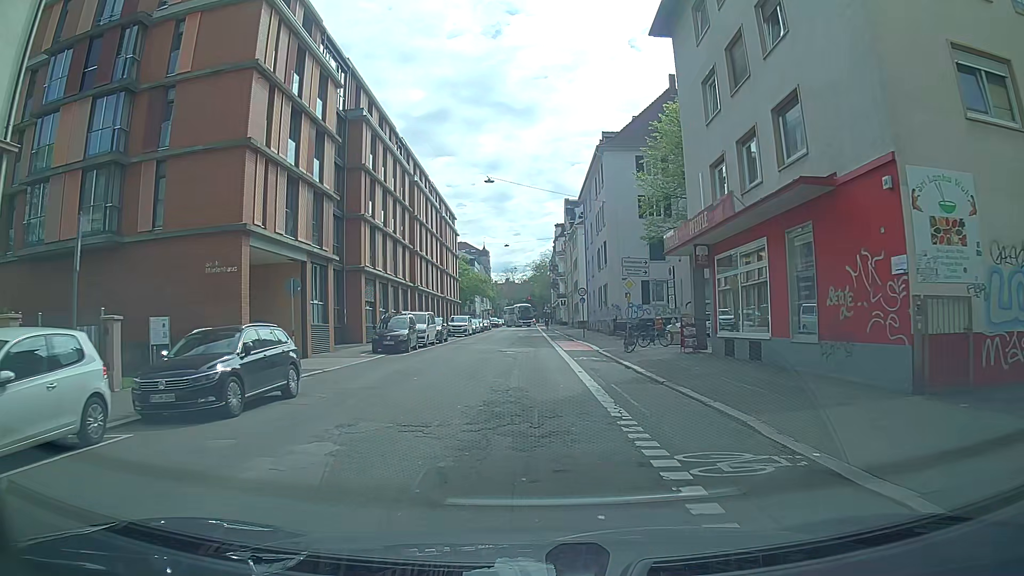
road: tertiary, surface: asphalt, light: Day
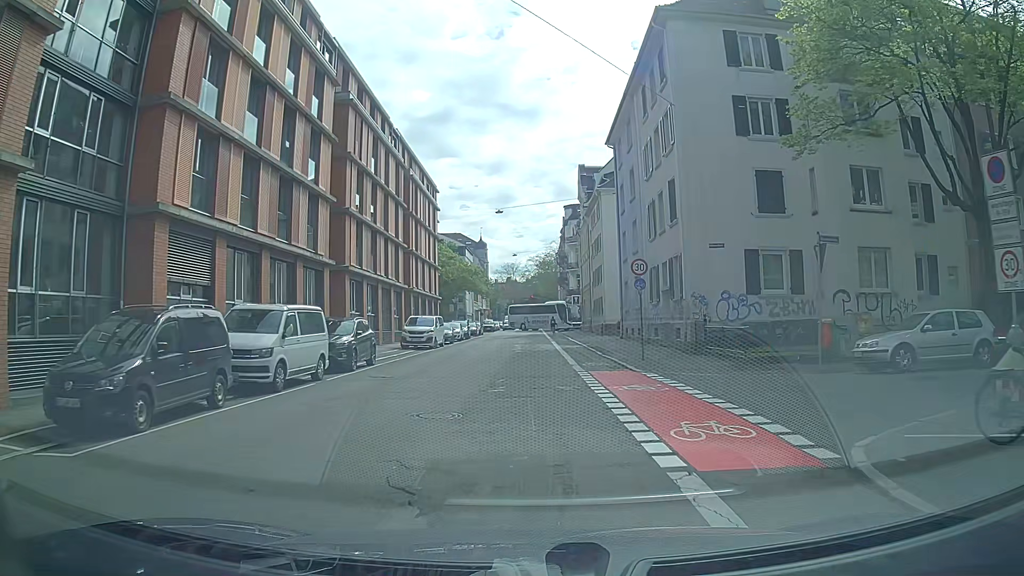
(-0.1, +22.8) m; 0°
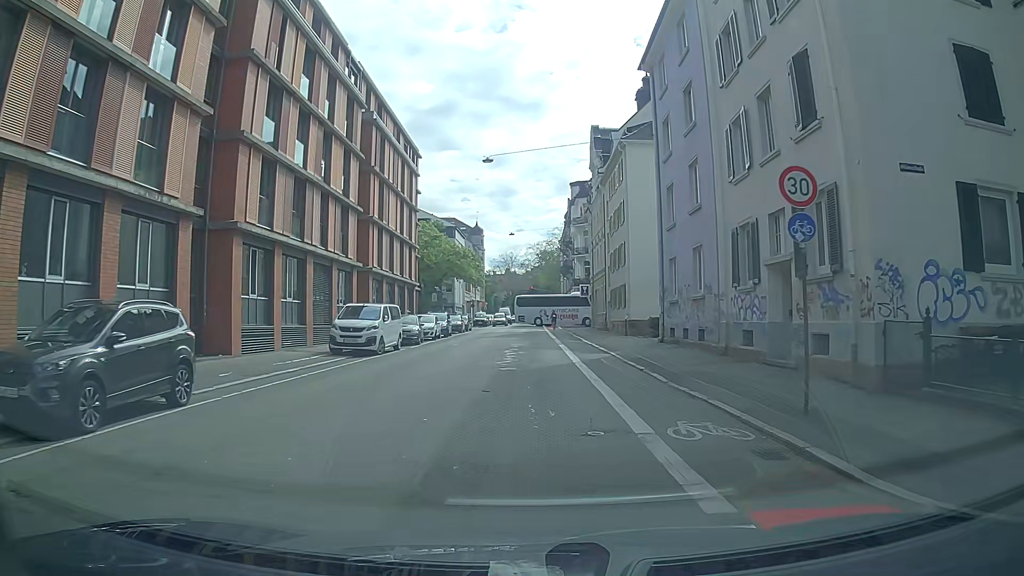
(-0.2, +13.7) m; 0°
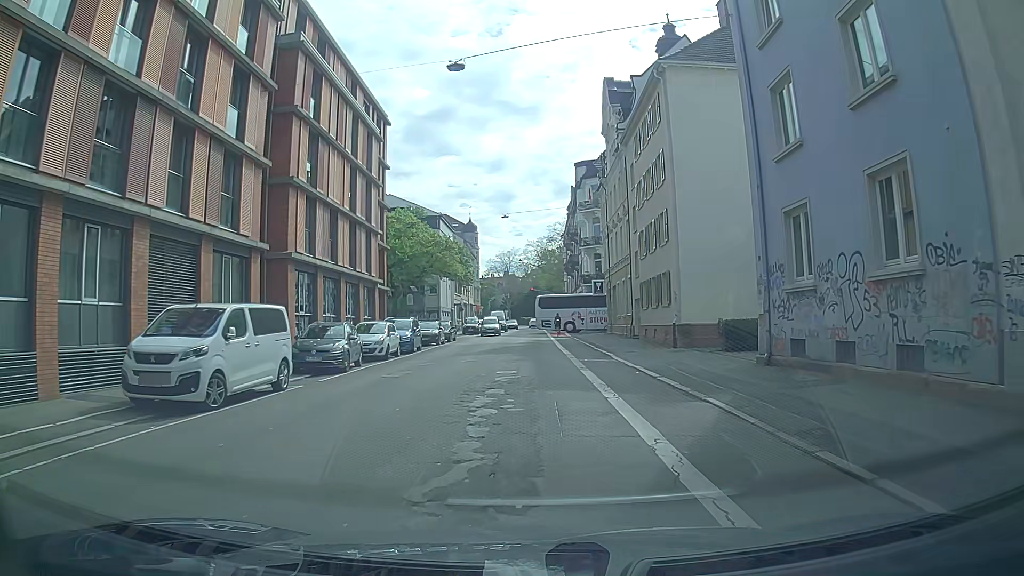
(-0.1, +13.5) m; 0°
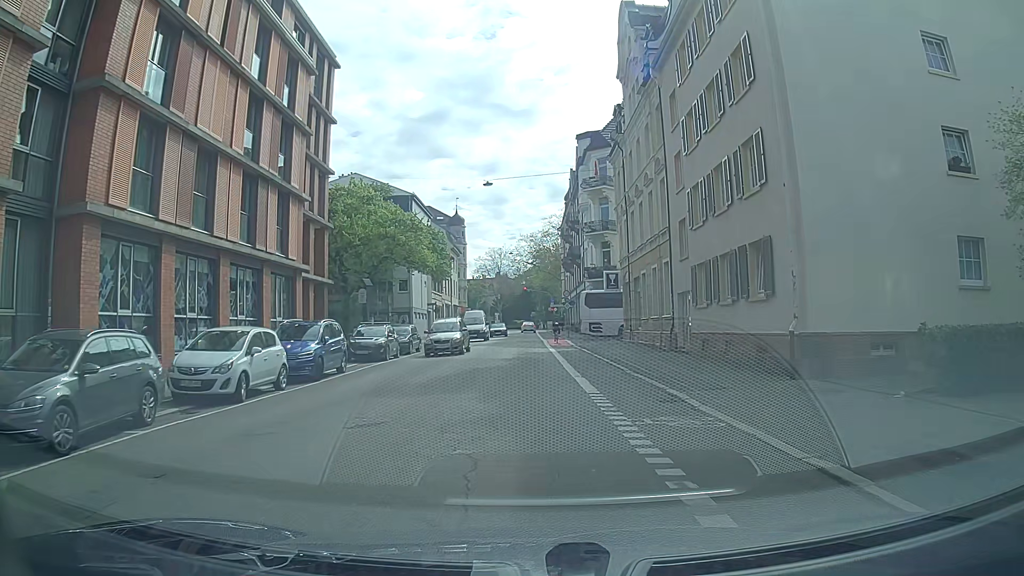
(-0.2, +13.0) m; 0°
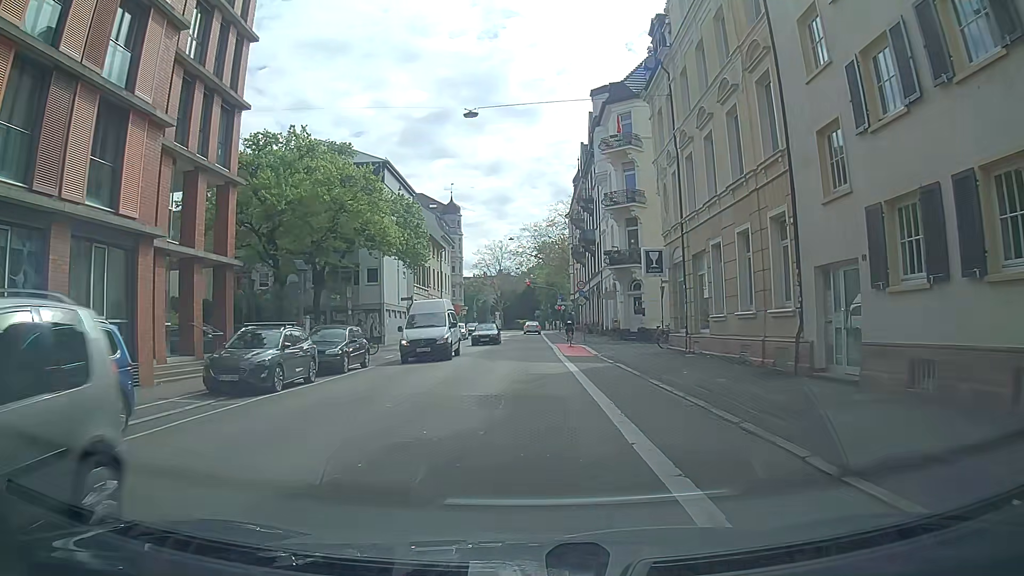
(-0.1, +12.5) m; 0°
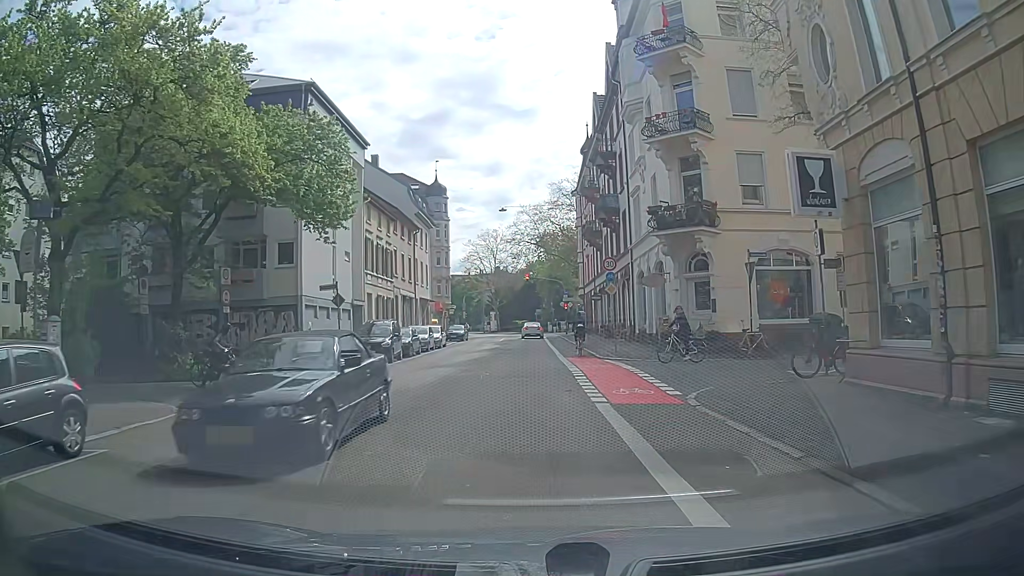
(0.0, +16.2) m; 0°
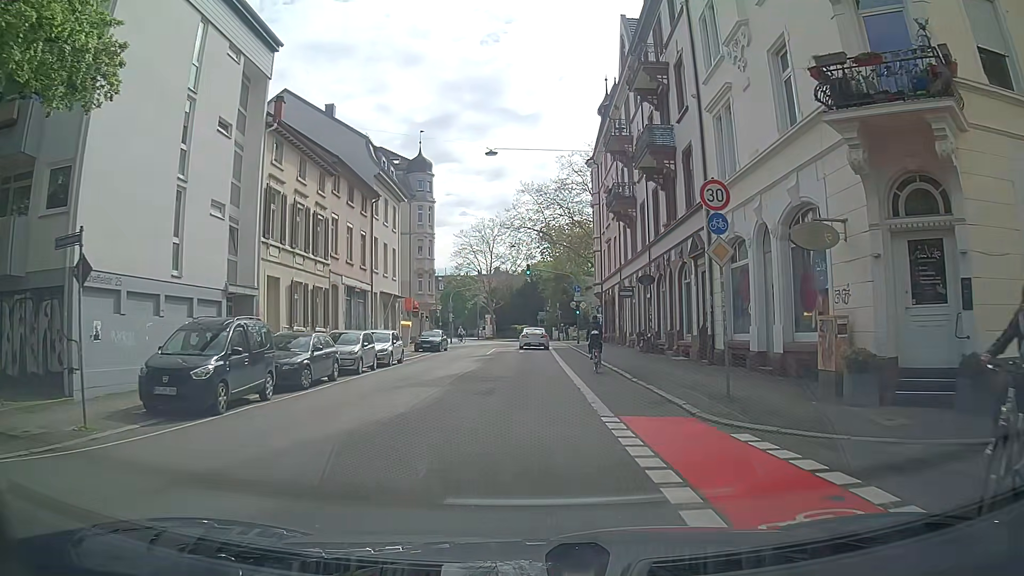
(-0.1, +15.9) m; -1°
(0, +10) (0, +20) (0, +30) (0, +40) (0, +50) (0, +60) (-1, +70) (-2, +80) (-5, +89) (-7, +99) m
